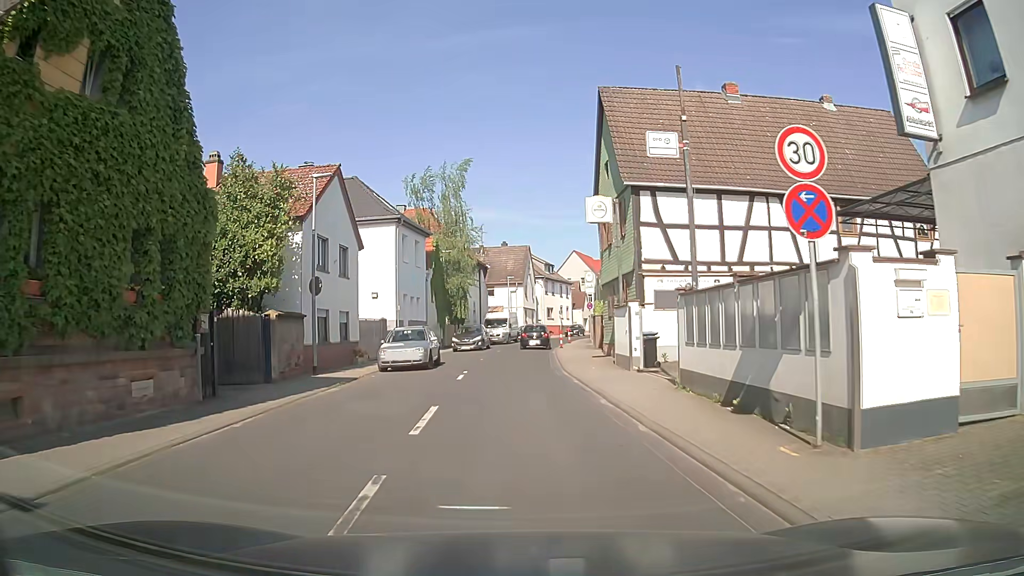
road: unclassified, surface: asphalt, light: Day
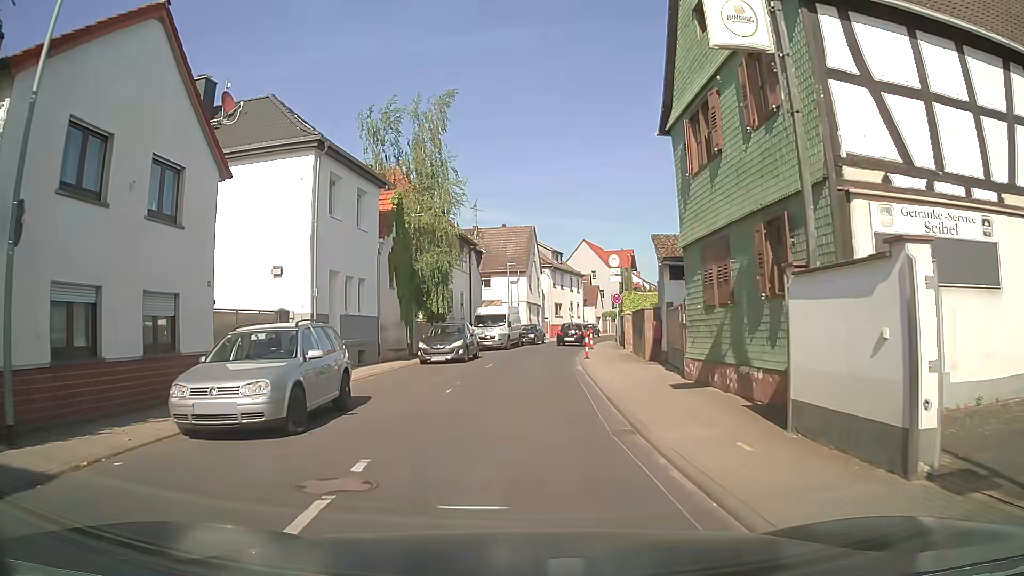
(0.0, +13.9) m; -1°
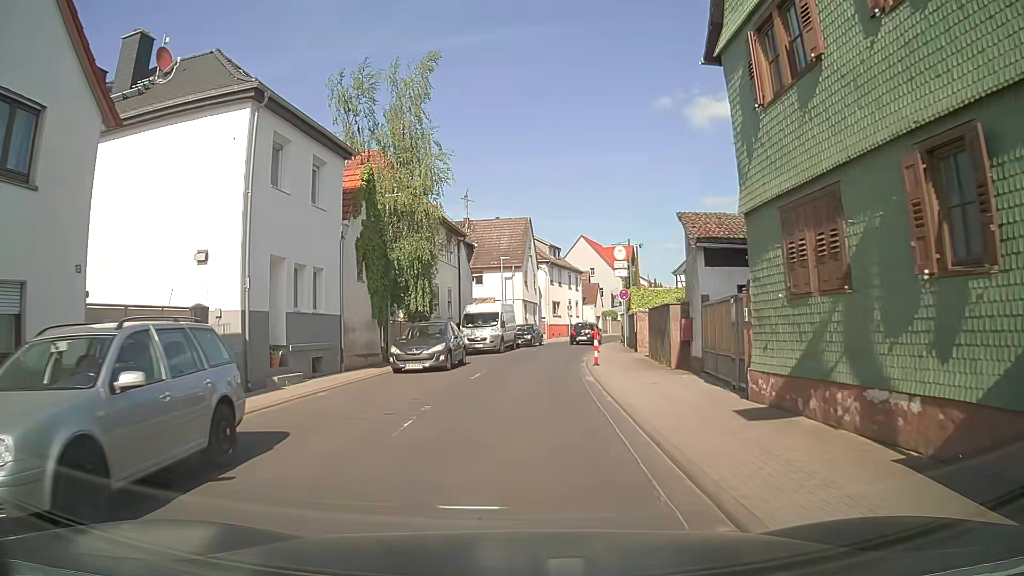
(+0.1, +4.6) m; +2°
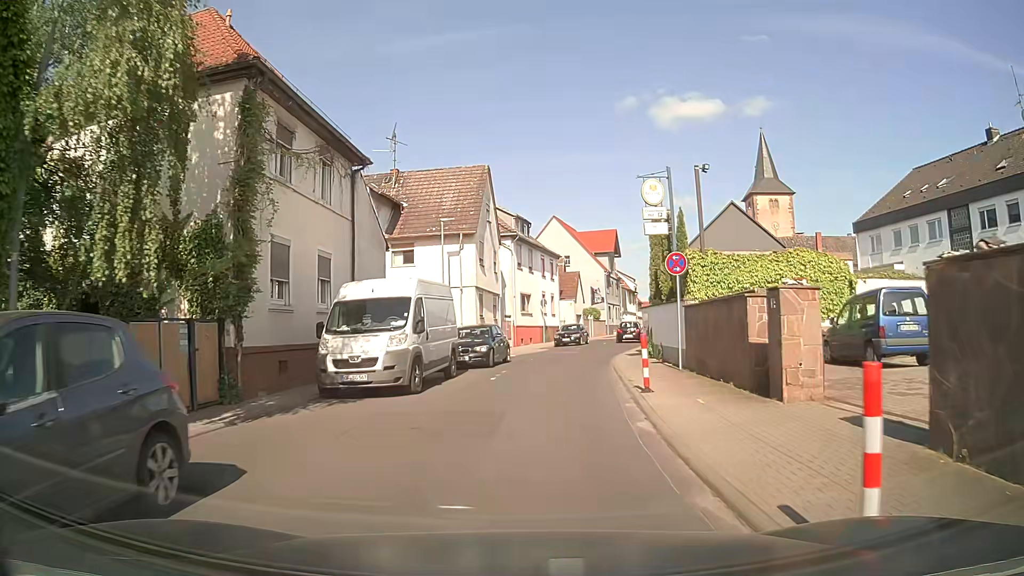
(+0.1, +18.5) m; +2°
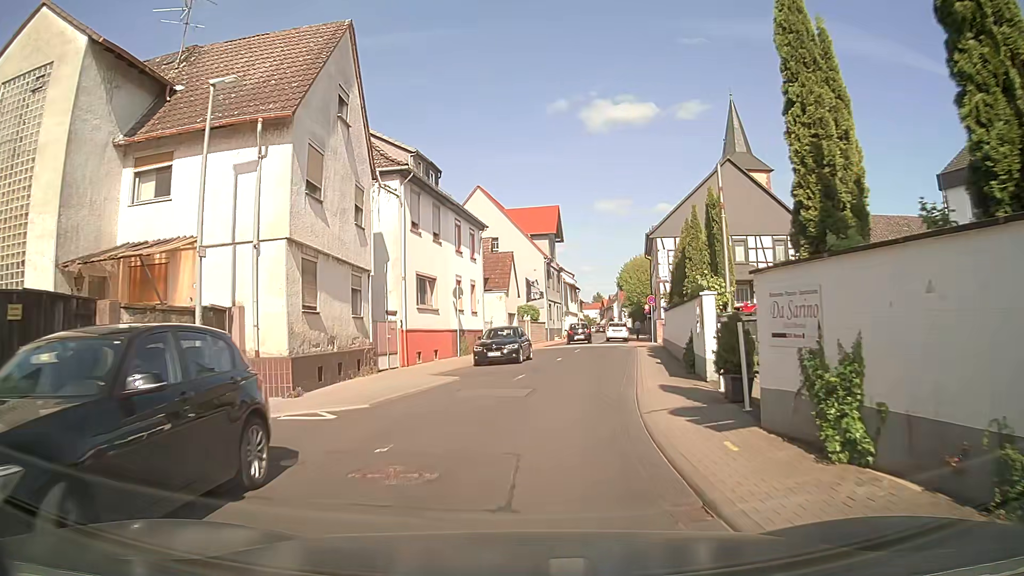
(+1.0, +18.4) m; +7°
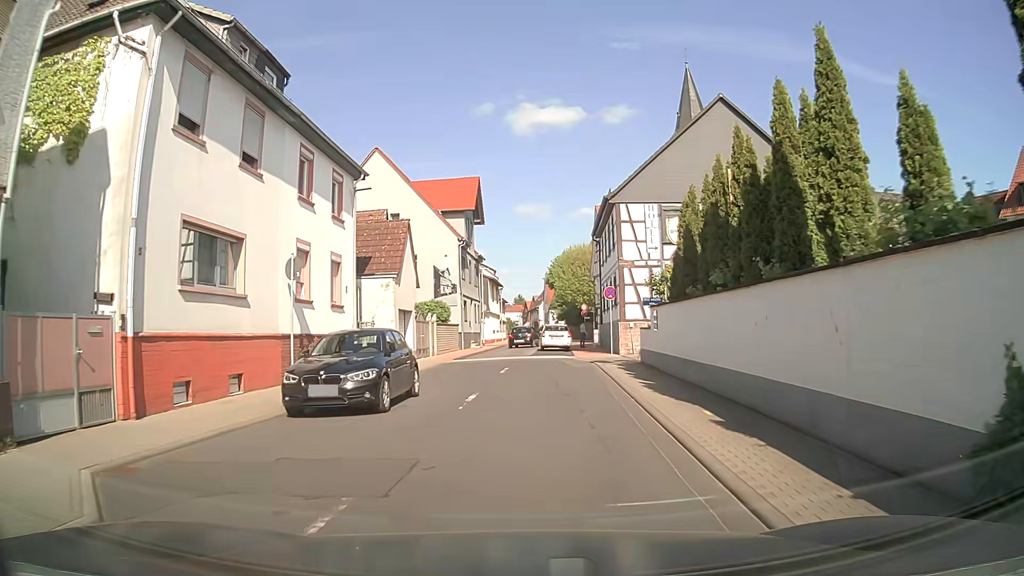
(+0.6, +13.8) m; +5°
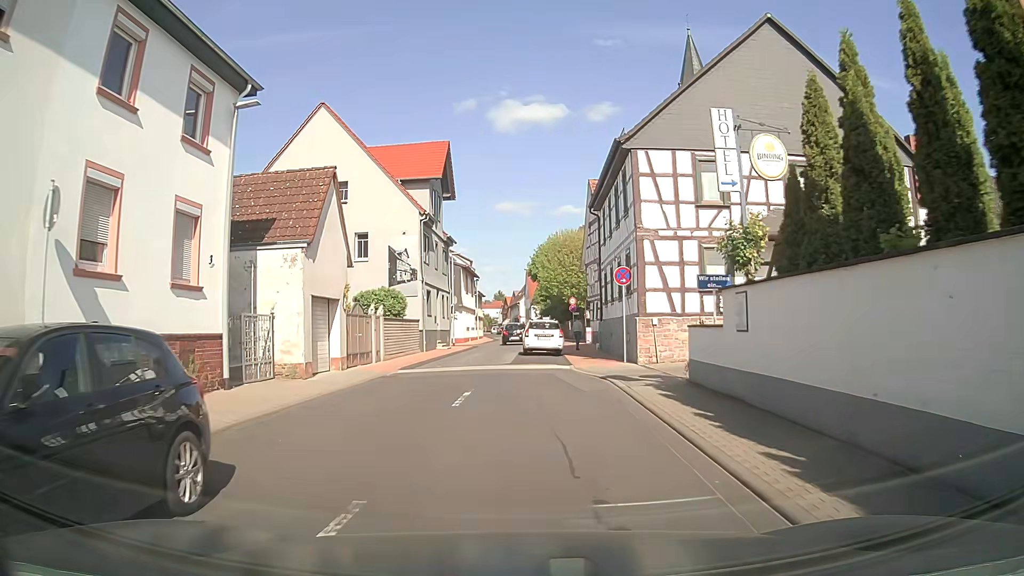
(+0.3, +9.1) m; +3°
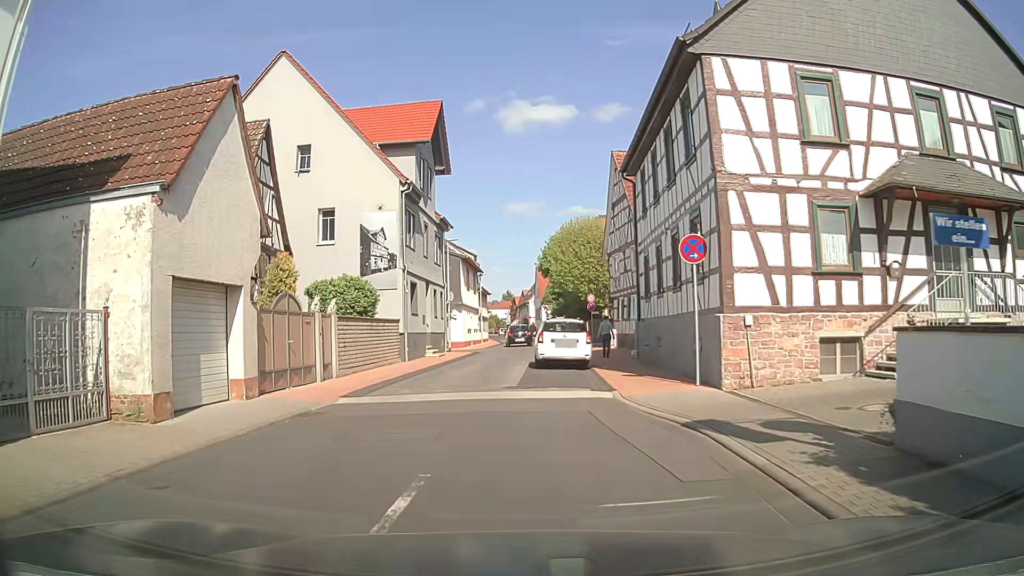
(0.0, +7.9) m; -1°
(-1, +10) (-1, +20) (0, +30) (0, +40) (0, +50) (+1, +60) (+1, +70) (+1, +80) (0, +90) (-1, +100) m
